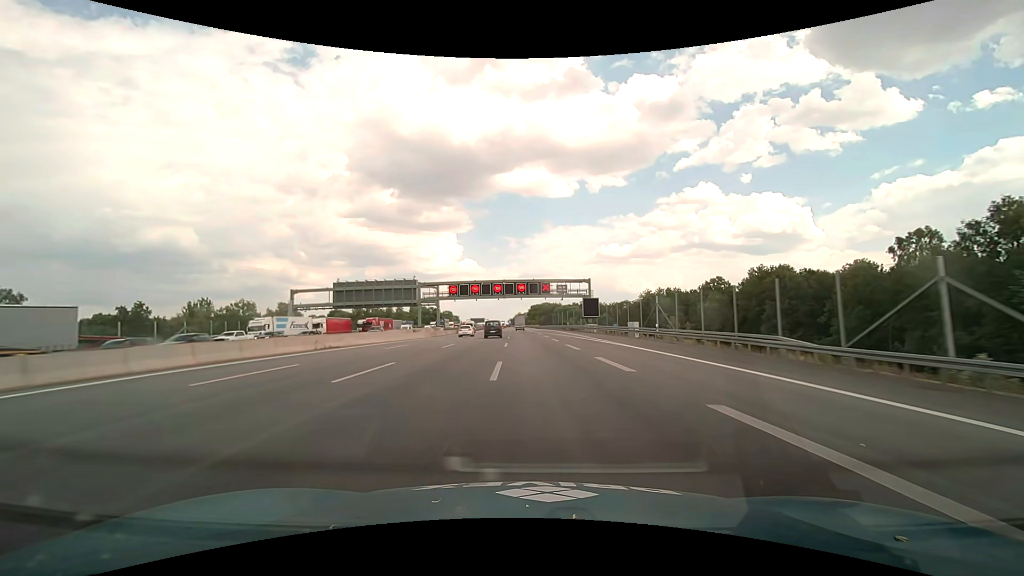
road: motorway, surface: asphalt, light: Day
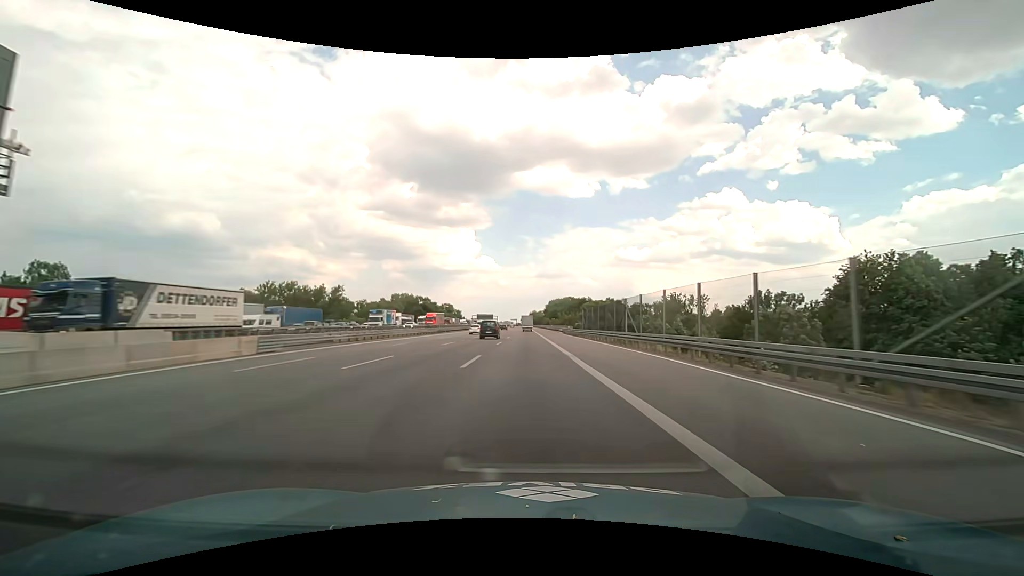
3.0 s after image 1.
(-1.3, +87.5) m; -2°
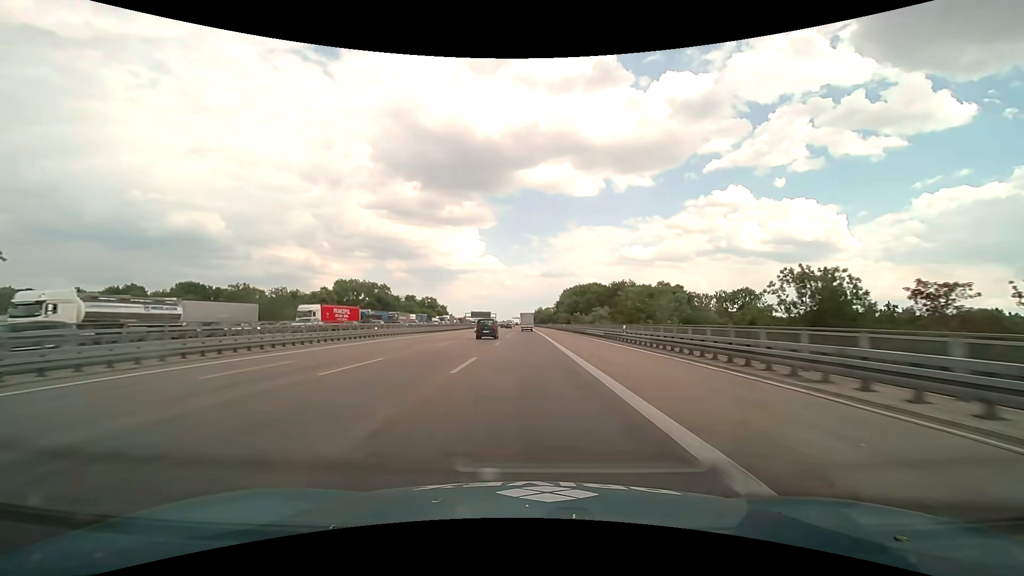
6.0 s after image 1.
(-0.1, +92.2) m; 0°
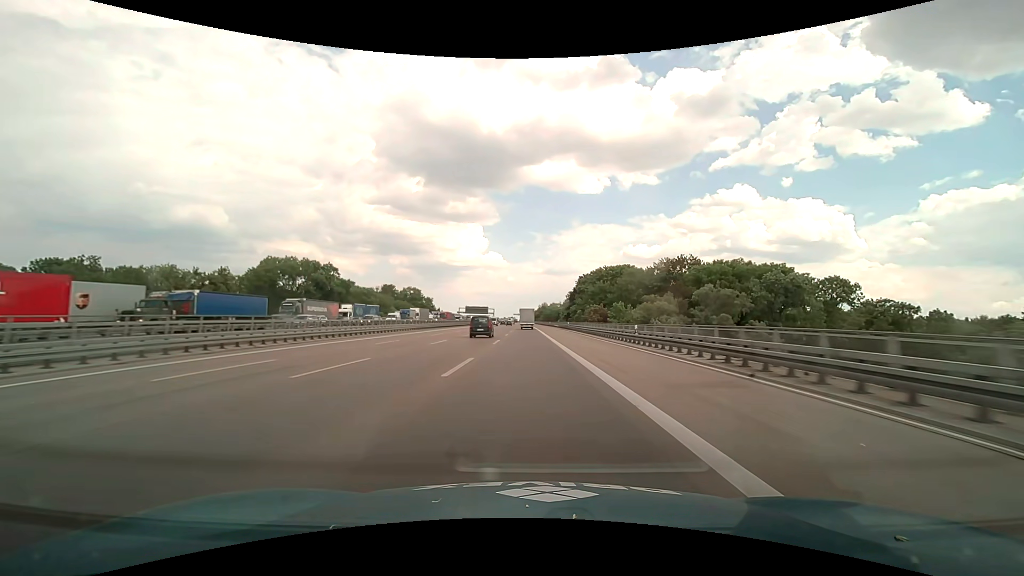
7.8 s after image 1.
(-0.1, +55.9) m; 0°
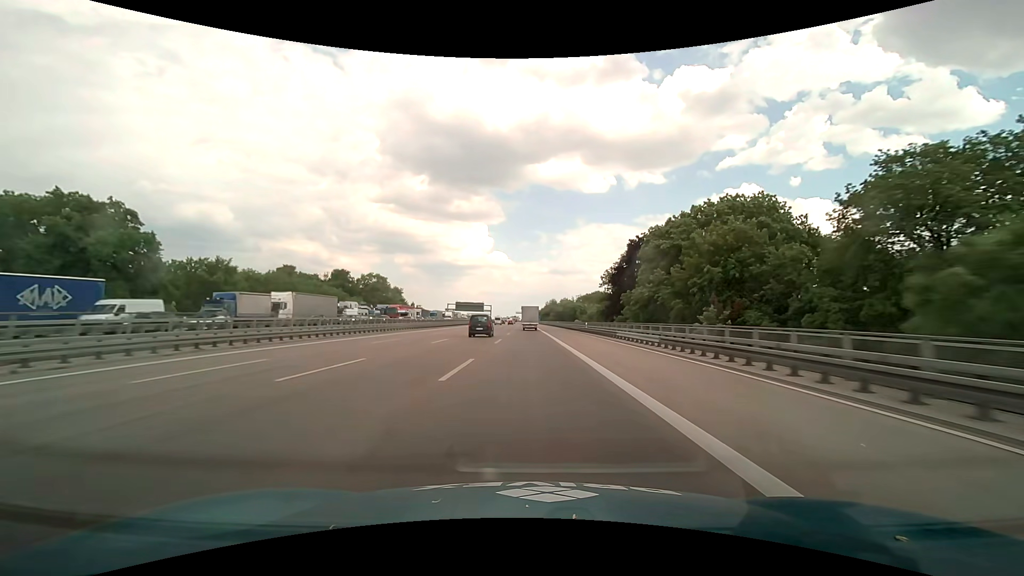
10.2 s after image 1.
(-0.5, +72.9) m; -1°
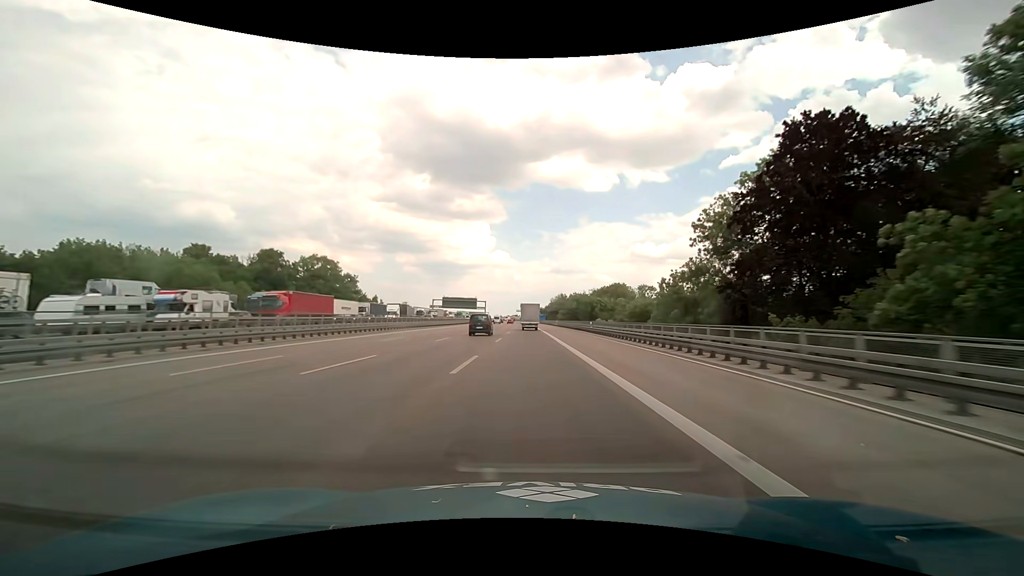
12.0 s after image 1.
(-0.1, +52.8) m; 0°
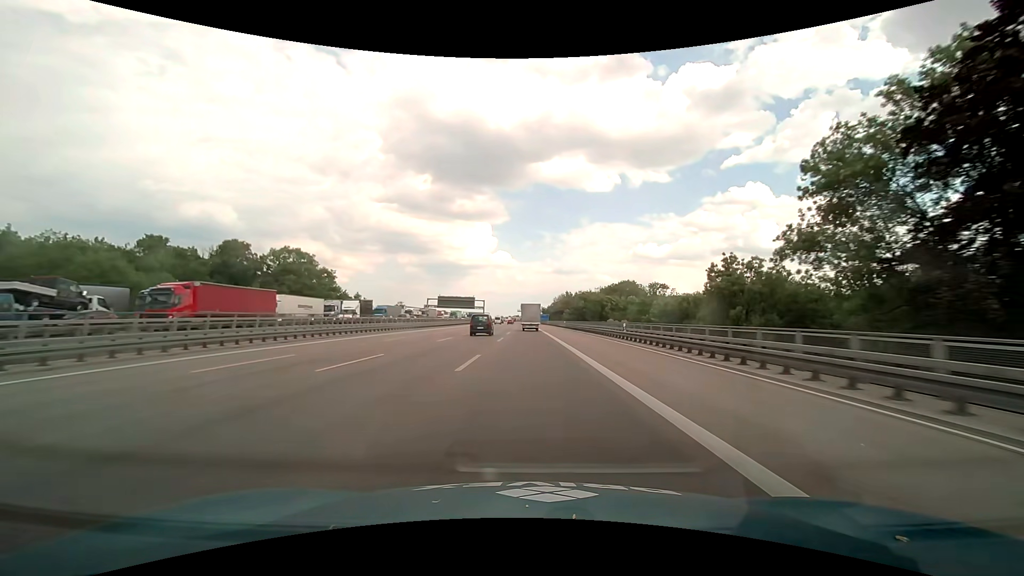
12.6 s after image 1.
(0.0, +17.2) m; 0°
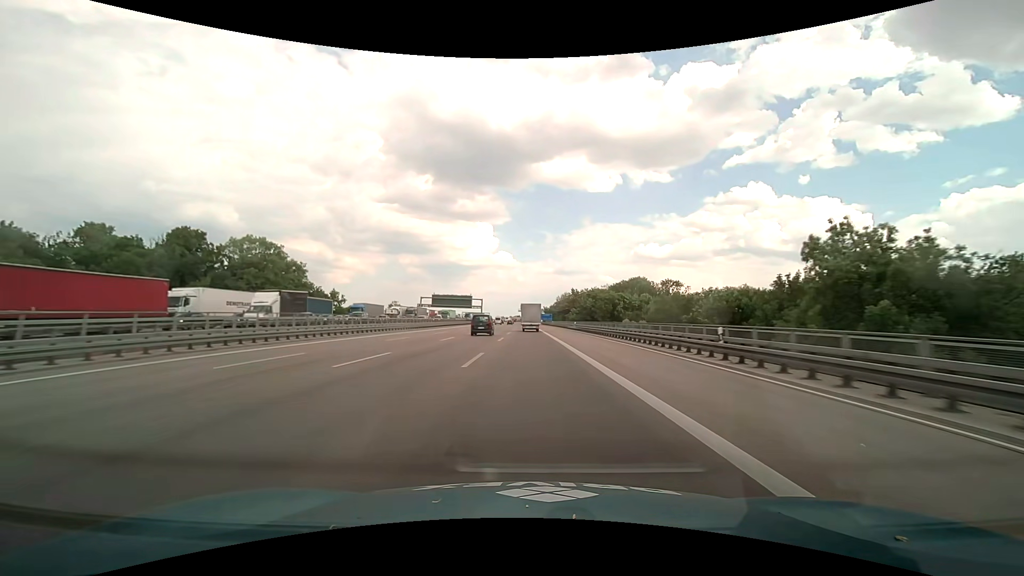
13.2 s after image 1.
(0.0, +17.1) m; 0°
(0, +10) (0, +20) (0, +30) (0, +40) (0, +50) (0, +60) (0, +70) (0, +80) (-1, +90) (-1, +100) m
